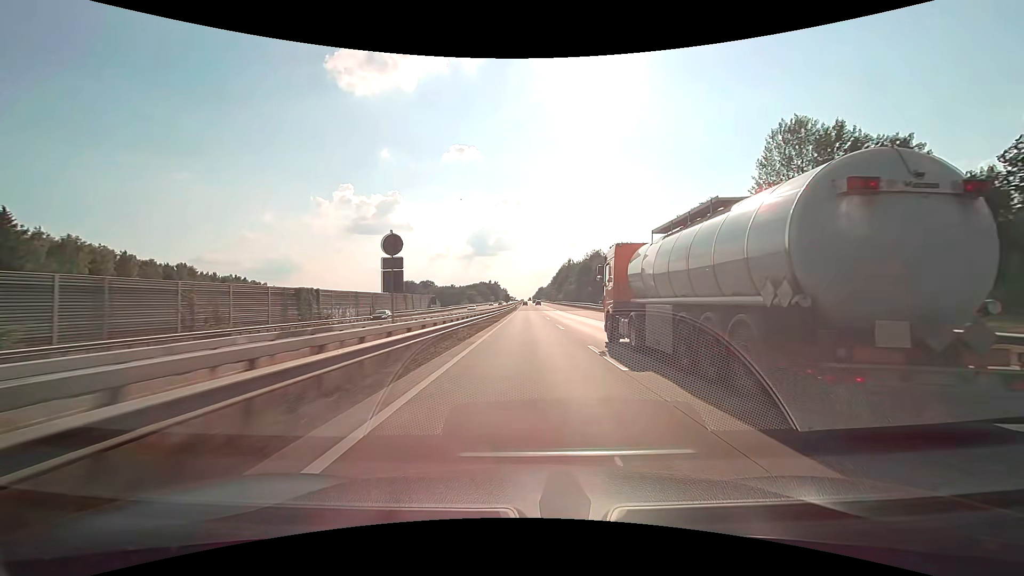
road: motorway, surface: concrete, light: Day
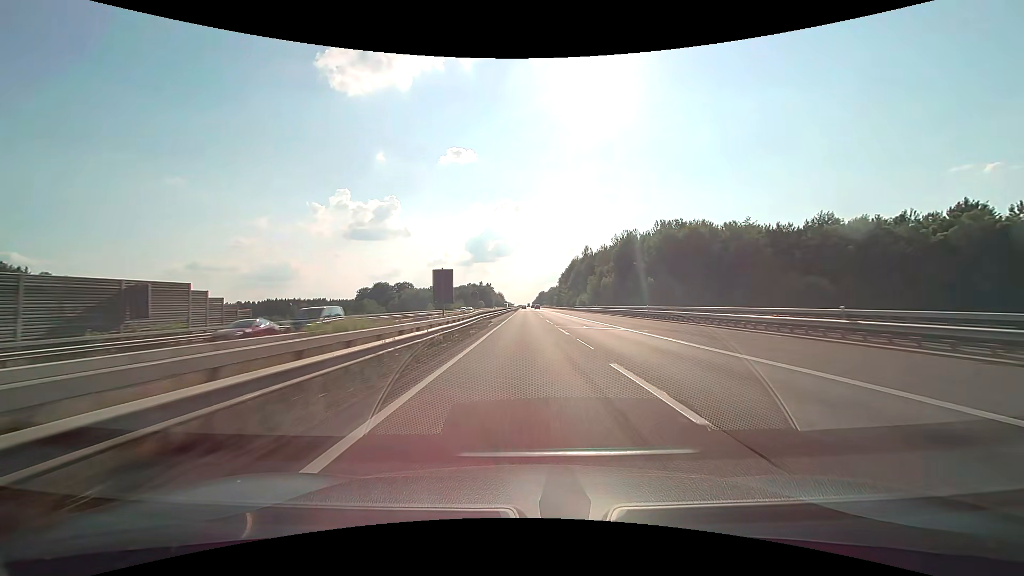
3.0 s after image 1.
(+0.3, +94.9) m; 0°
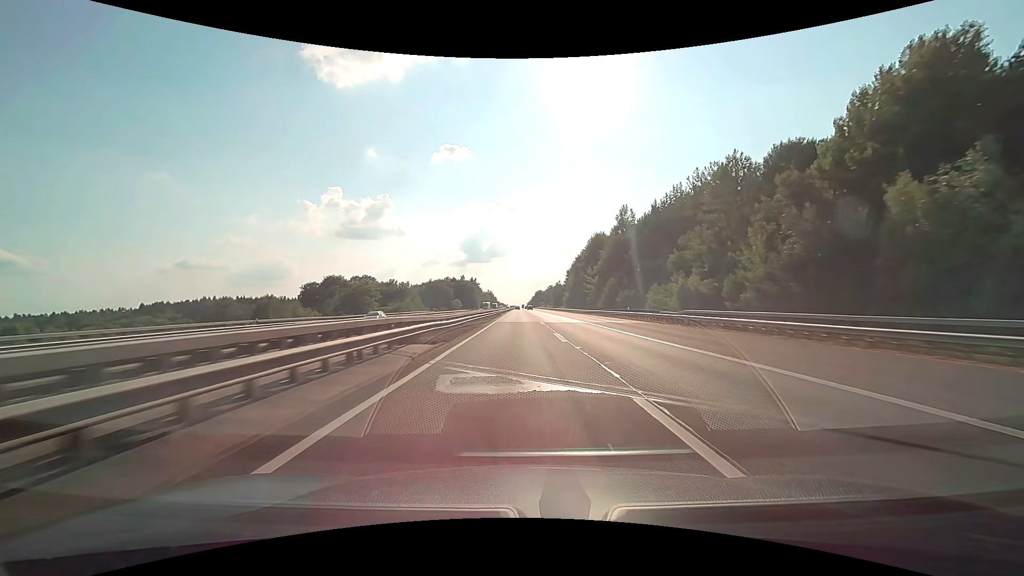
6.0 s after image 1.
(-0.2, +94.7) m; 0°
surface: asphalt
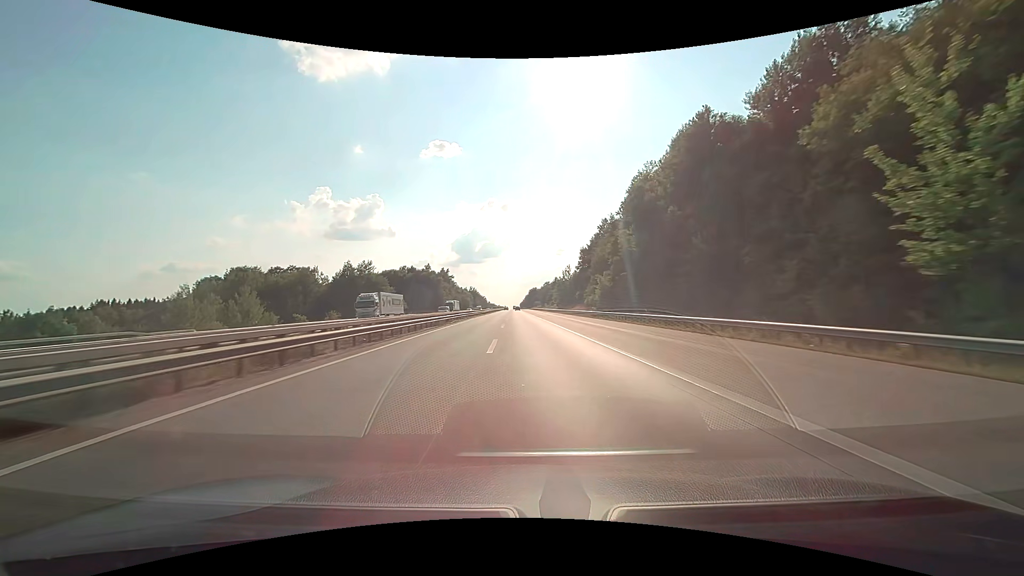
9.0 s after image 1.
(+1.5, +94.9) m; +1°
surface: concrete
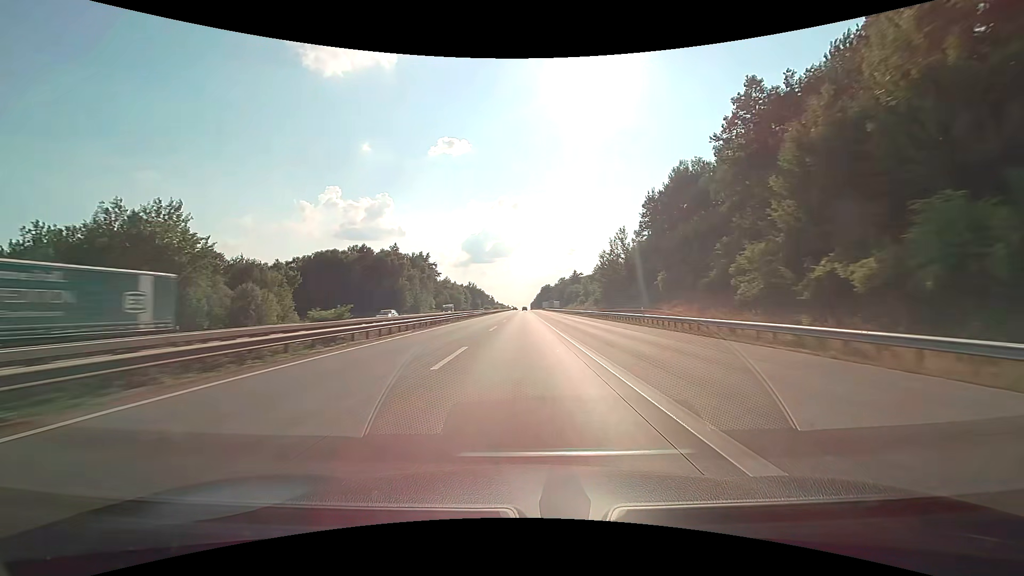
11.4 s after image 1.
(-0.7, +76.0) m; -1°
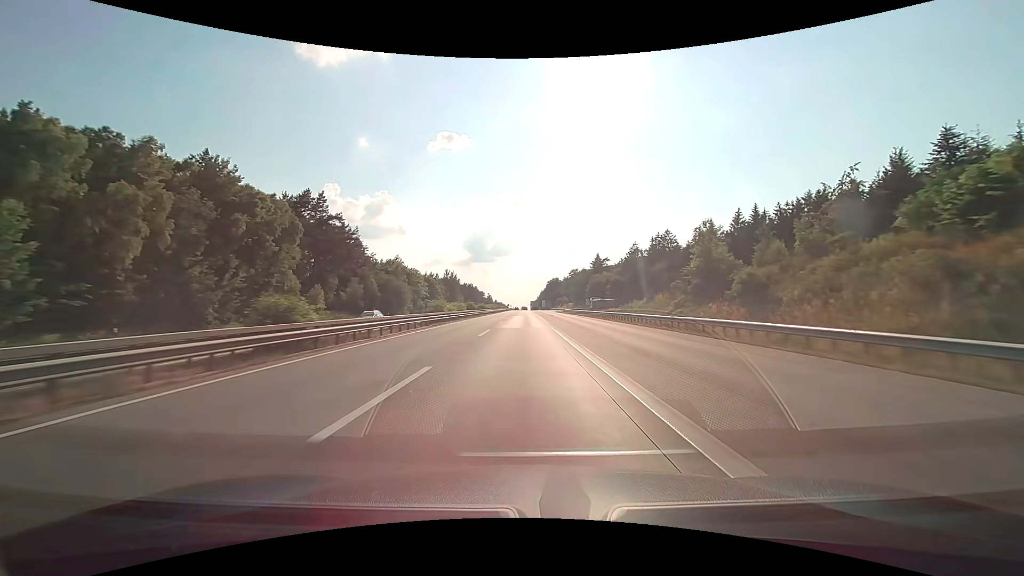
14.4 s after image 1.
(-0.3, +95.0) m; 0°
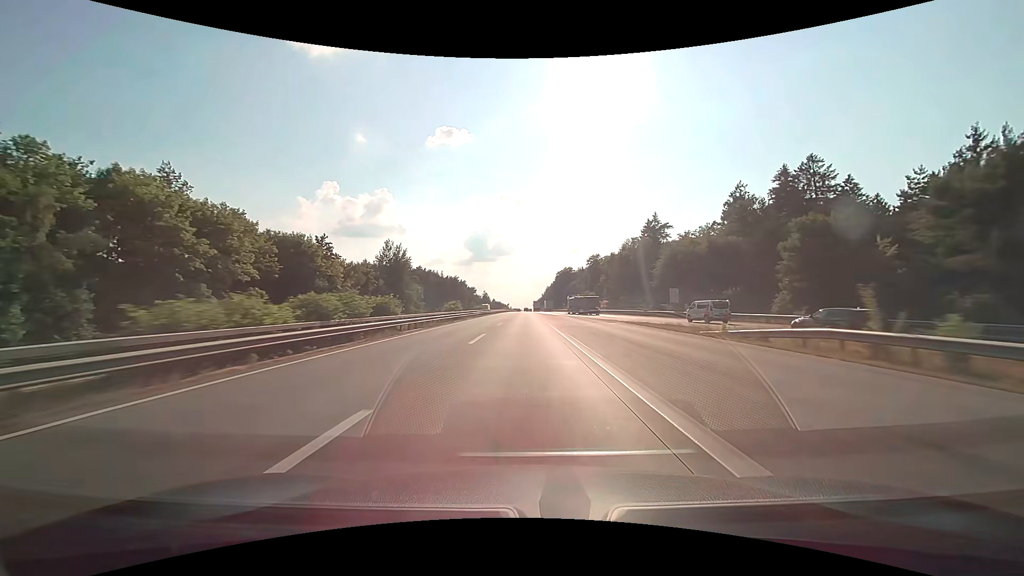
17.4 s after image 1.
(-0.1, +95.1) m; 0°
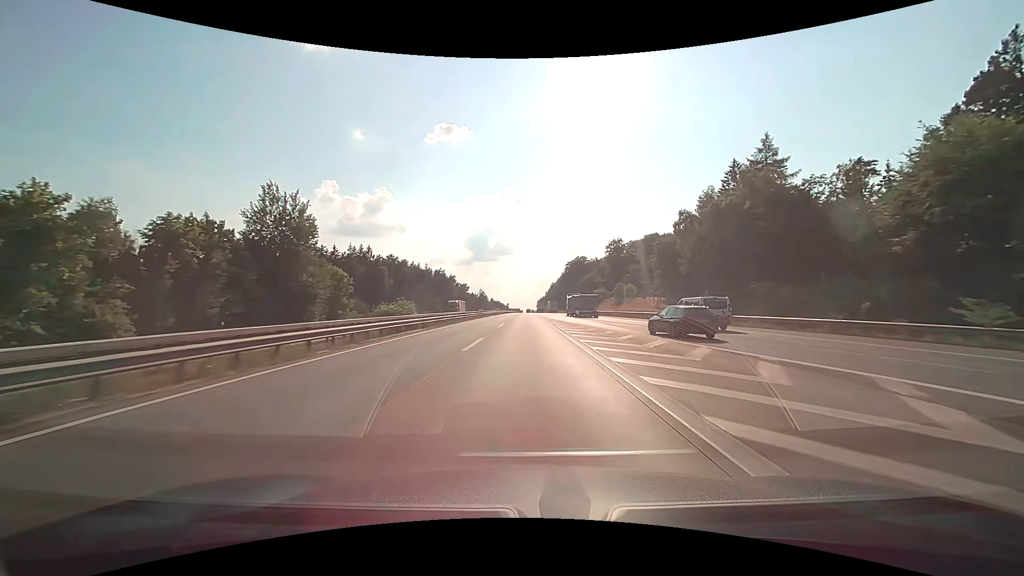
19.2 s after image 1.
(-0.1, +57.1) m; 0°
(0, +10) (0, +20) (0, +30) (0, +40) (0, +50) (0, +60) (0, +70) (0, +80) (0, +90) (0, +100) m
